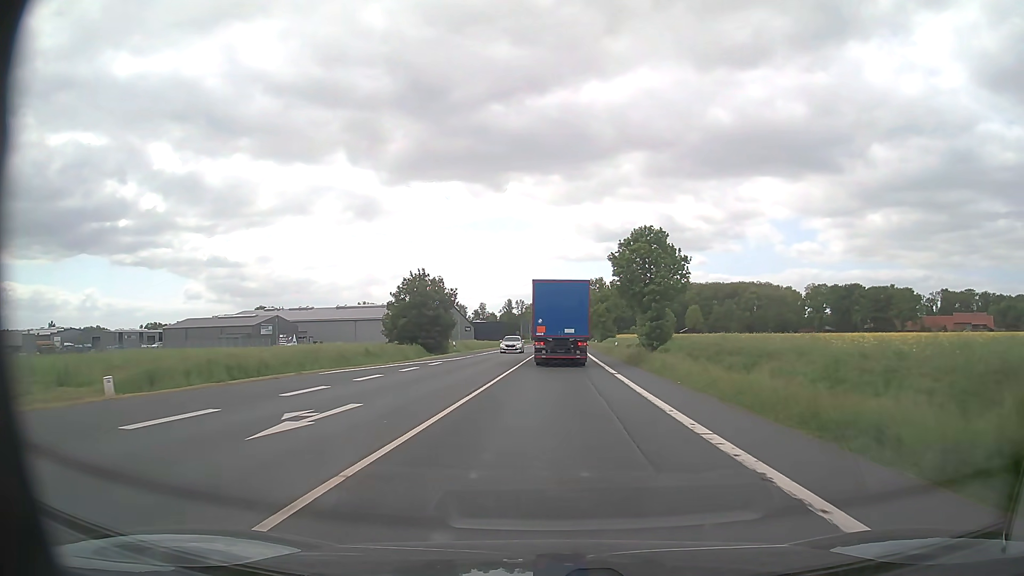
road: primary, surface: asphalt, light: Day
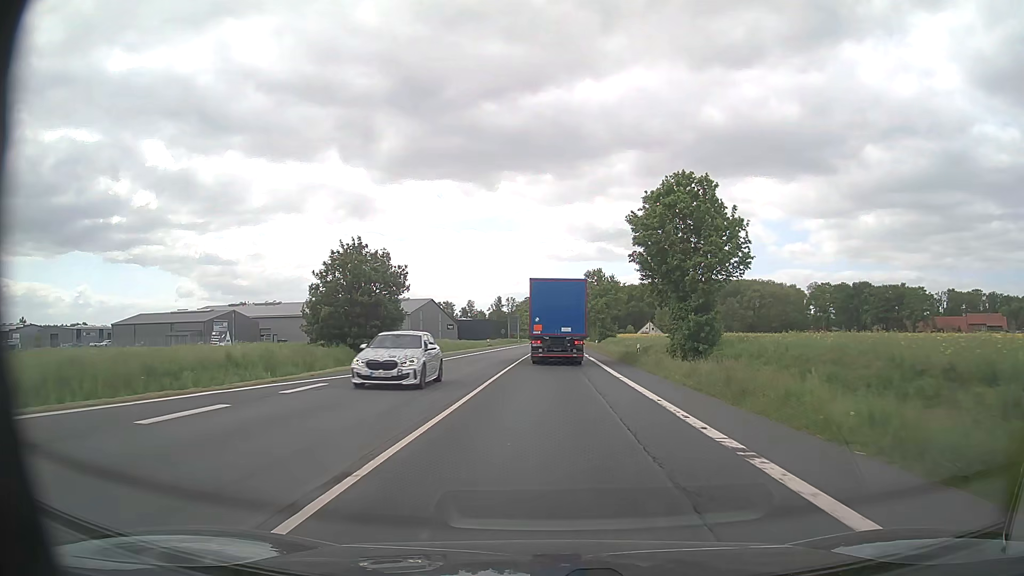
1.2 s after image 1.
(+0.1, +18.0) m; +1°
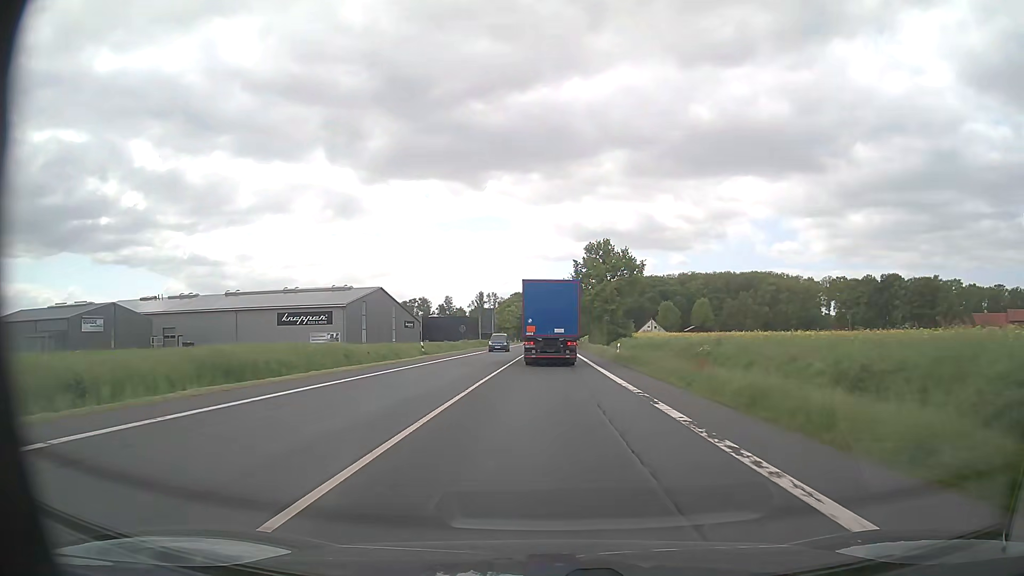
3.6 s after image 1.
(+0.4, +37.8) m; +1°
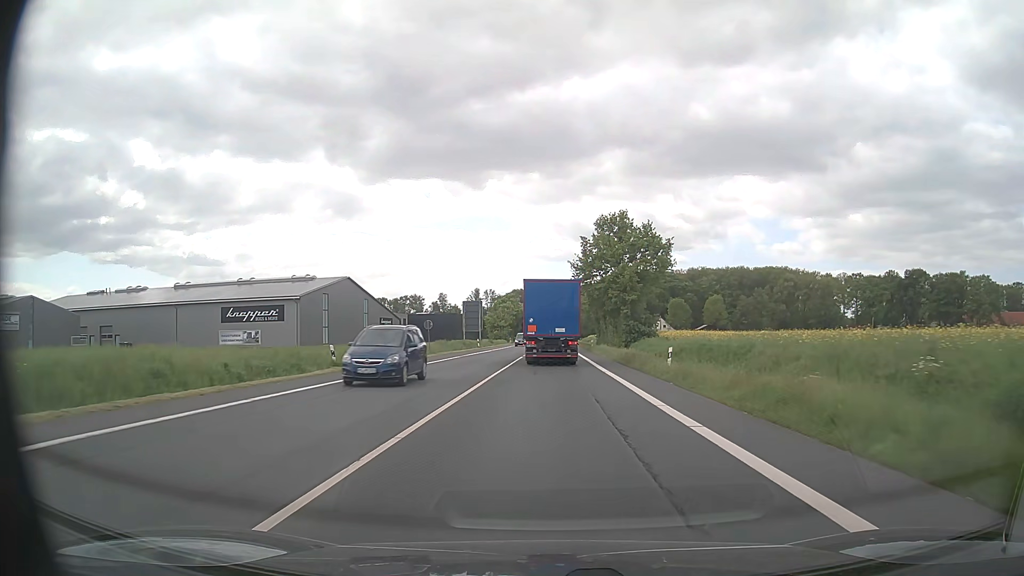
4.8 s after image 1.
(-0.1, +19.6) m; 0°
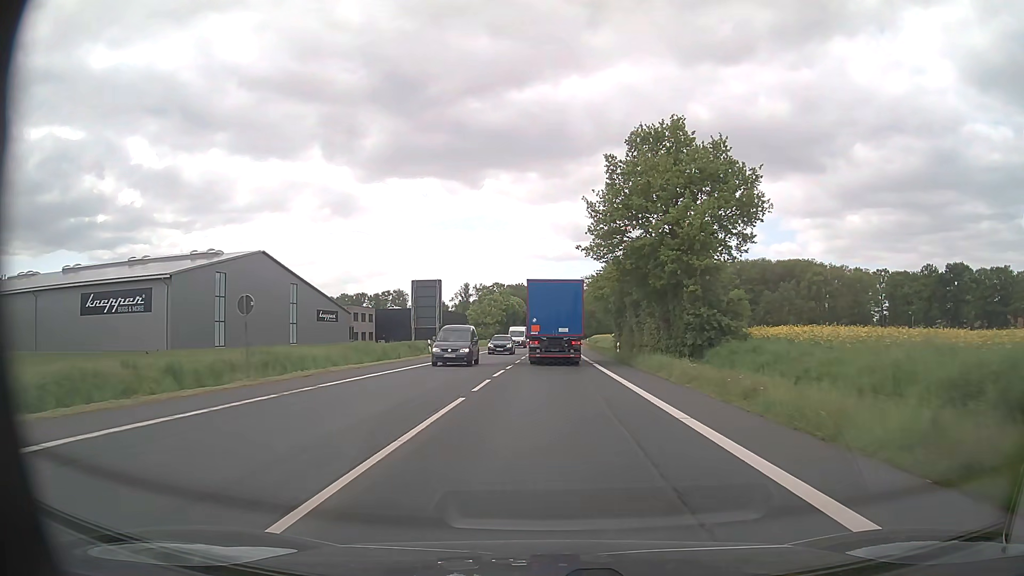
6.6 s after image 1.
(0.0, +30.3) m; 0°
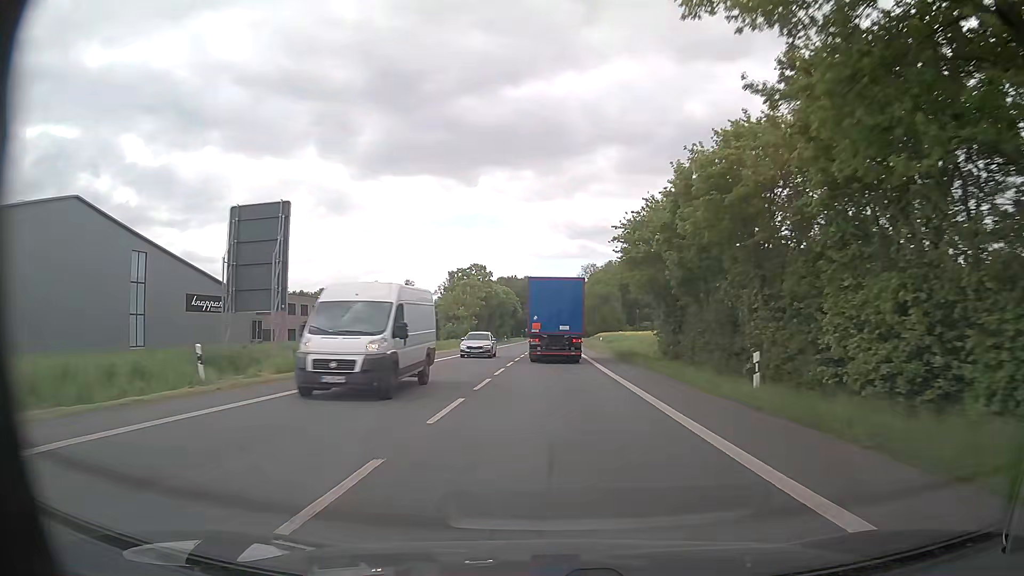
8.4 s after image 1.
(+0.1, +31.2) m; 0°
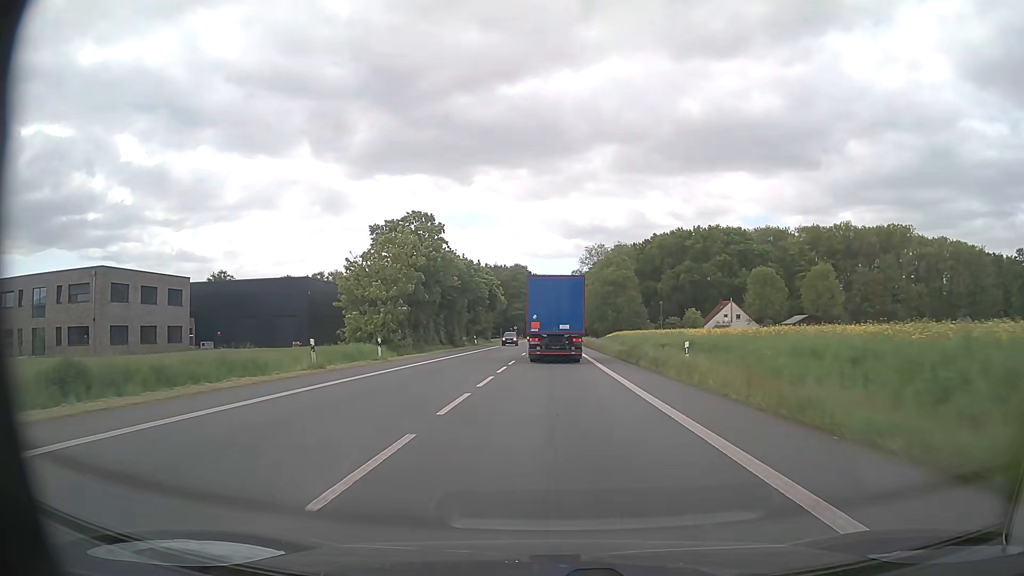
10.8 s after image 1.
(+0.3, +42.3) m; +1°
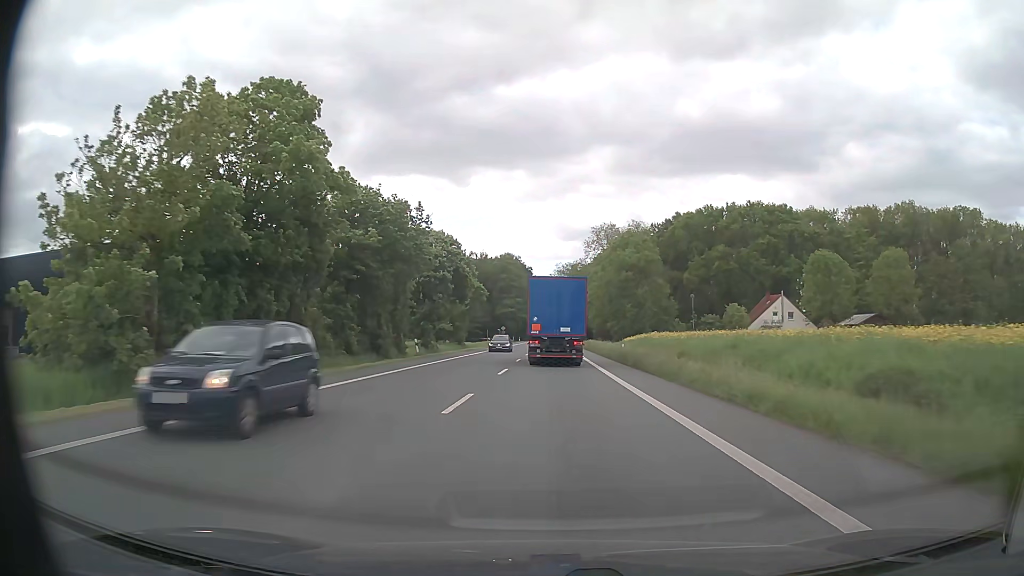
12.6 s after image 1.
(0.0, +31.7) m; 0°
(0, +10) (0, +20) (0, +30) (0, +40) (0, +50) (0, +60) (+1, +70) (+1, +80) (+1, +90) (+1, +100) m
